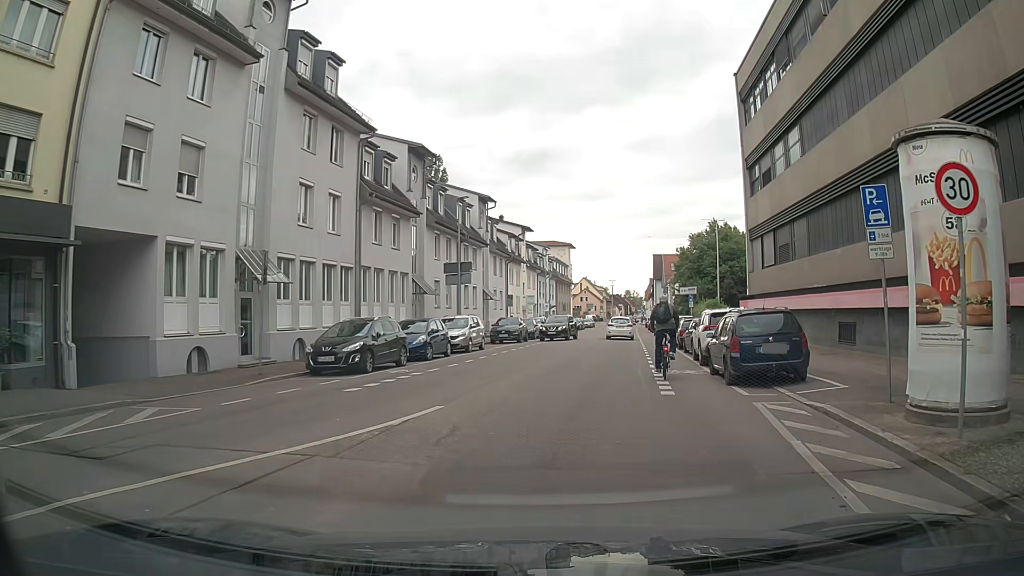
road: tertiary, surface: asphalt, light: Day
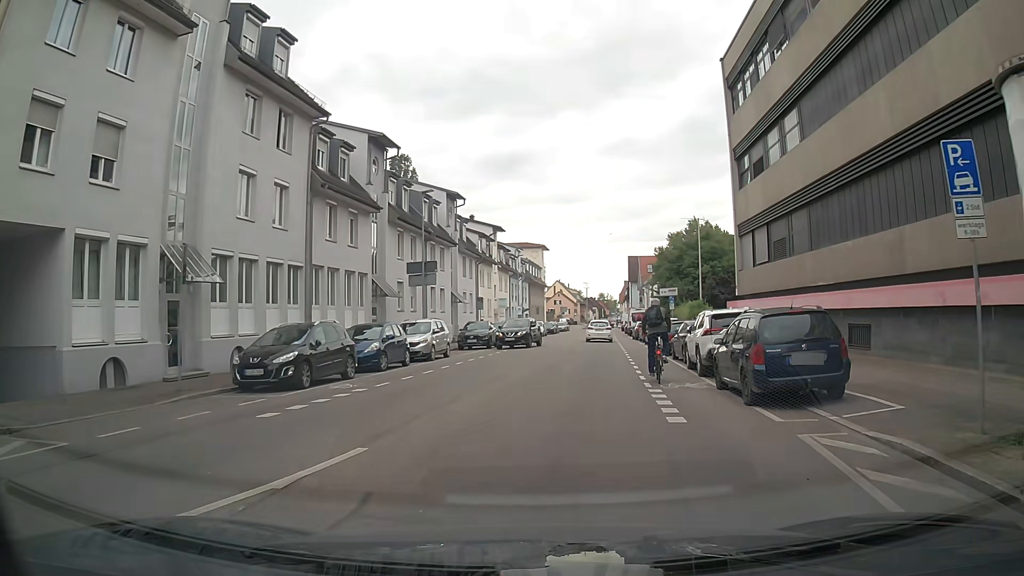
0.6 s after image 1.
(0.0, +3.1) m; 0°
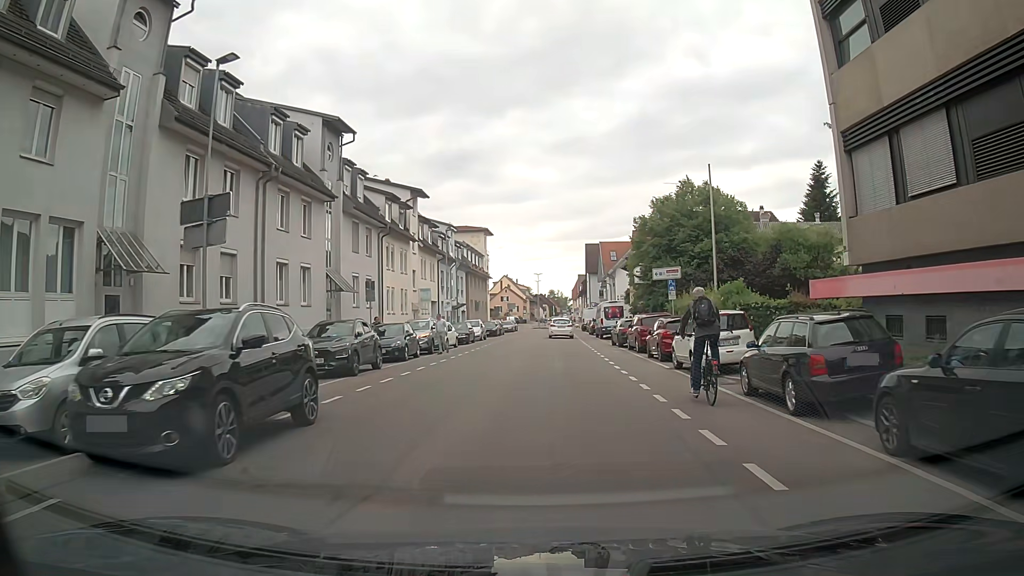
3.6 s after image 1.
(+1.3, +19.2) m; +4°
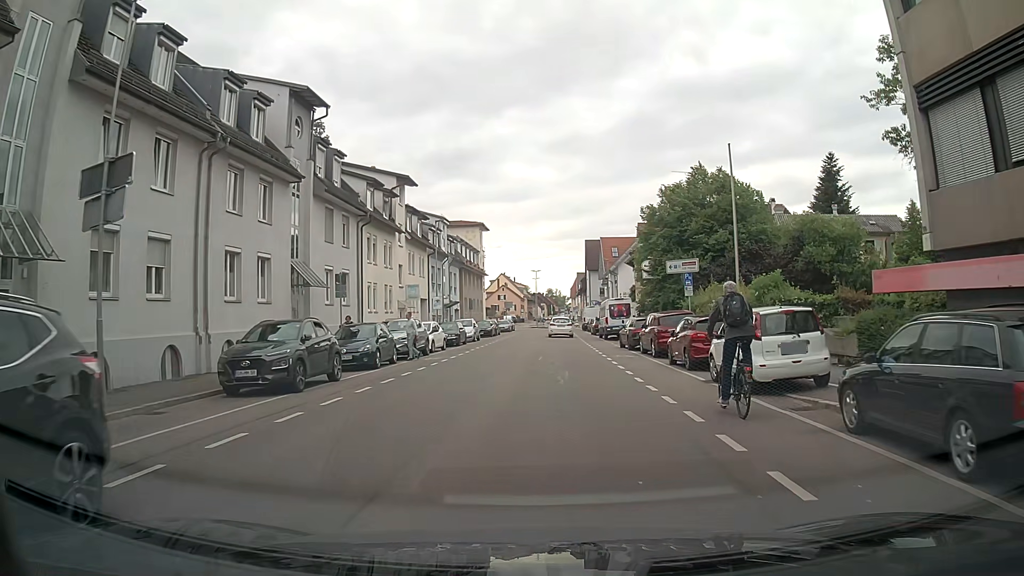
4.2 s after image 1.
(+0.1, +4.4) m; +1°
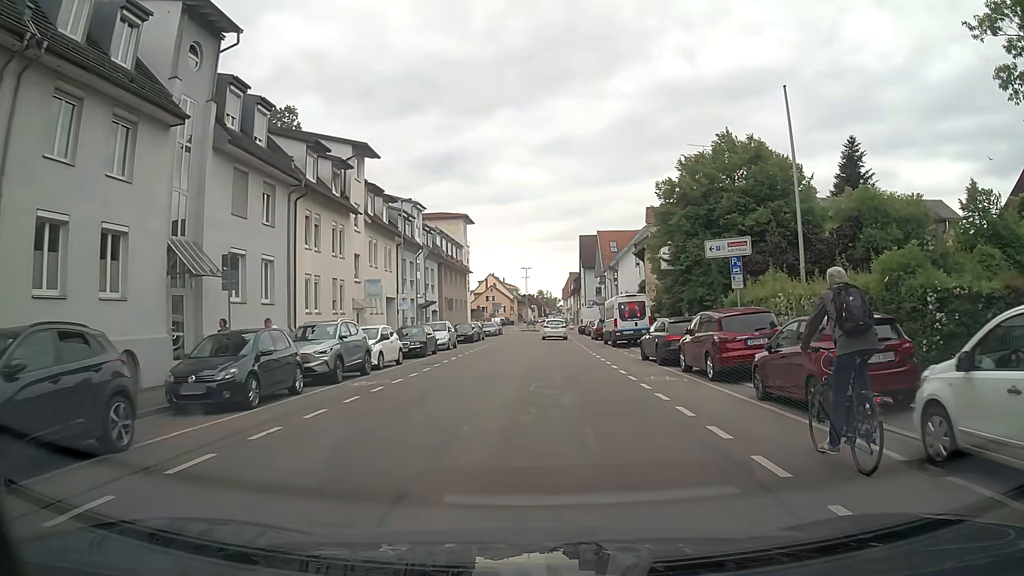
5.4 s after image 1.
(0.0, +9.2) m; +1°
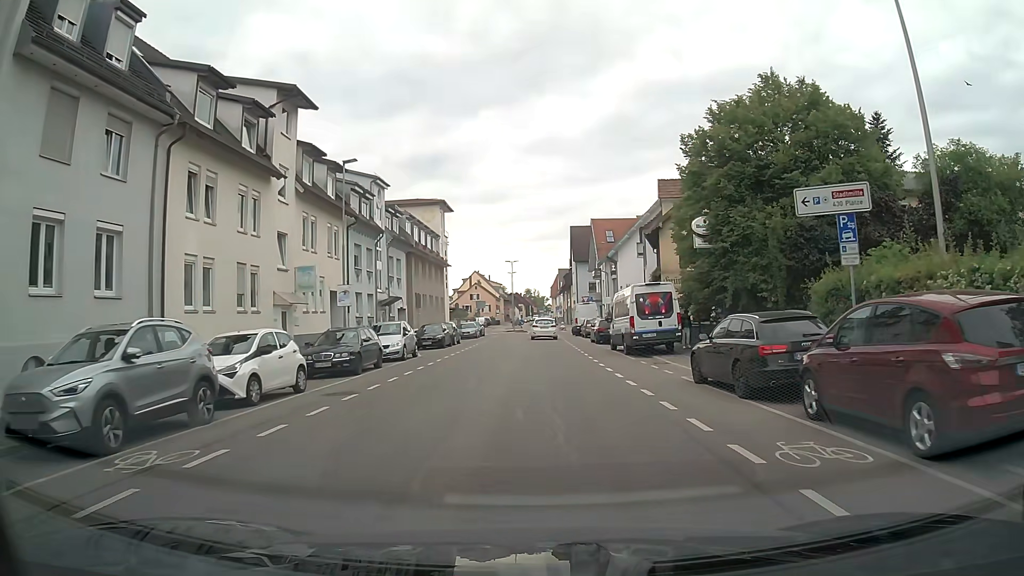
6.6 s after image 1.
(+0.1, +9.6) m; 0°
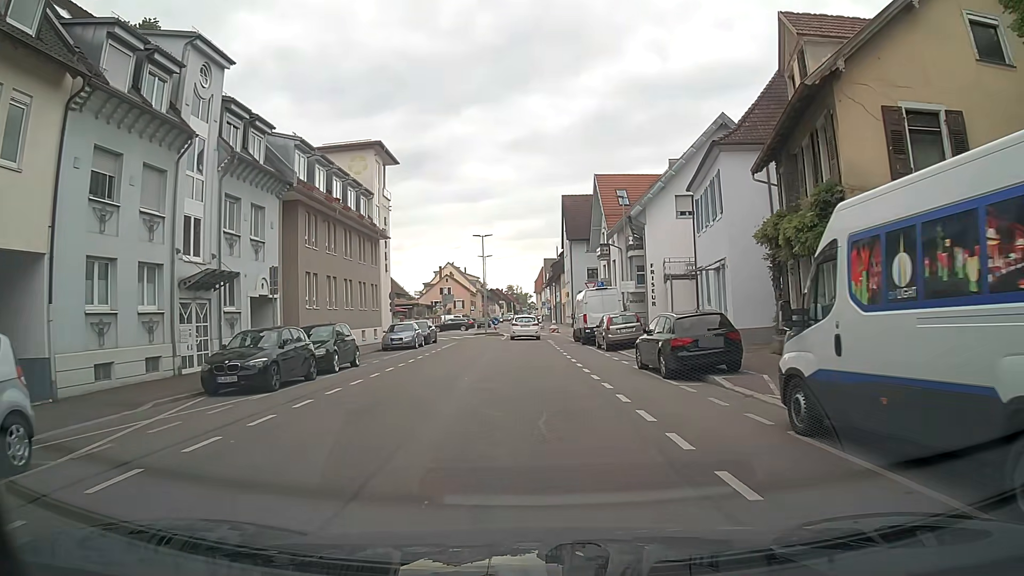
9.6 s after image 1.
(+0.6, +23.2) m; +2°
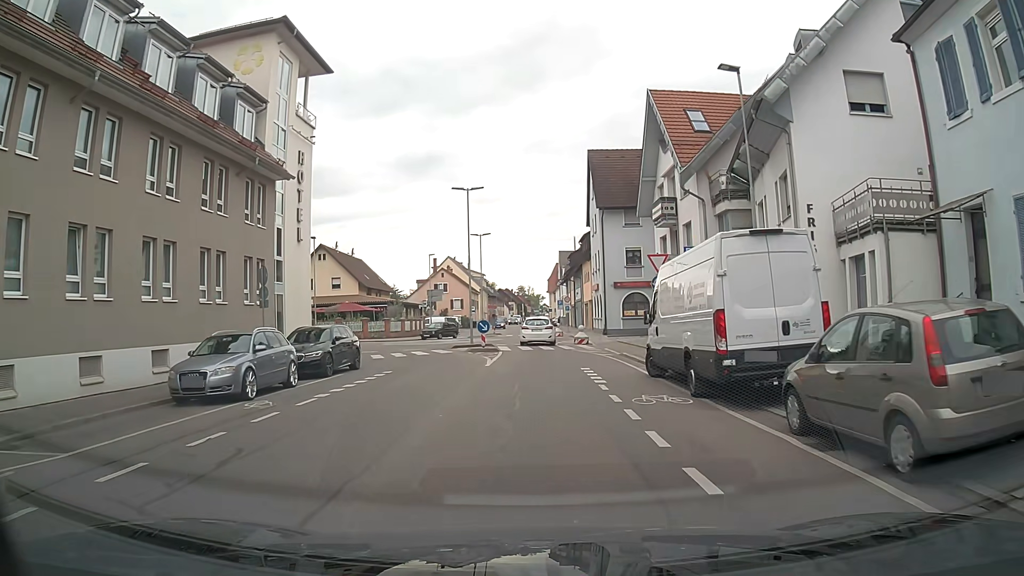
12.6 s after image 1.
(+0.1, +21.7) m; -1°
